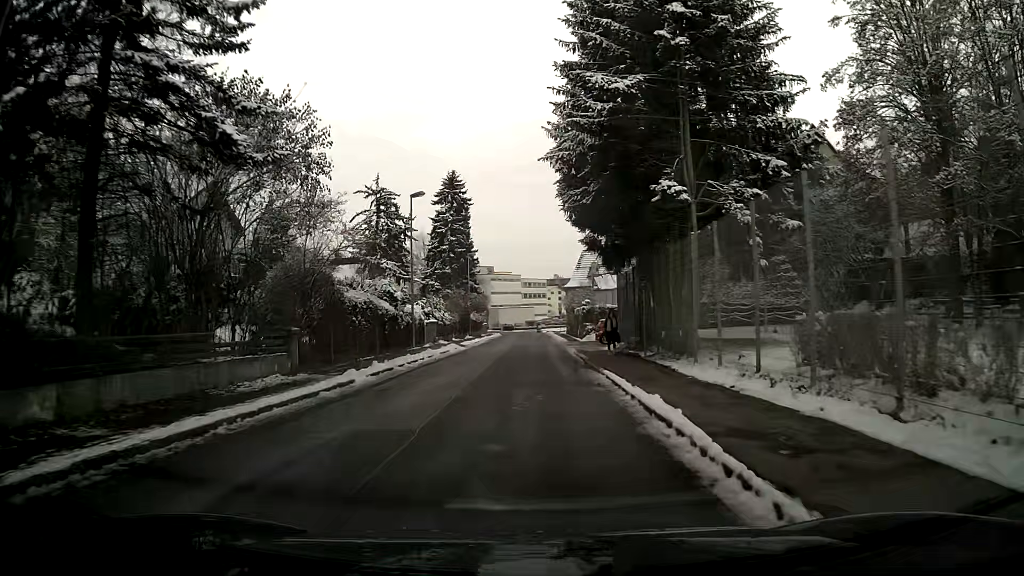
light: Day
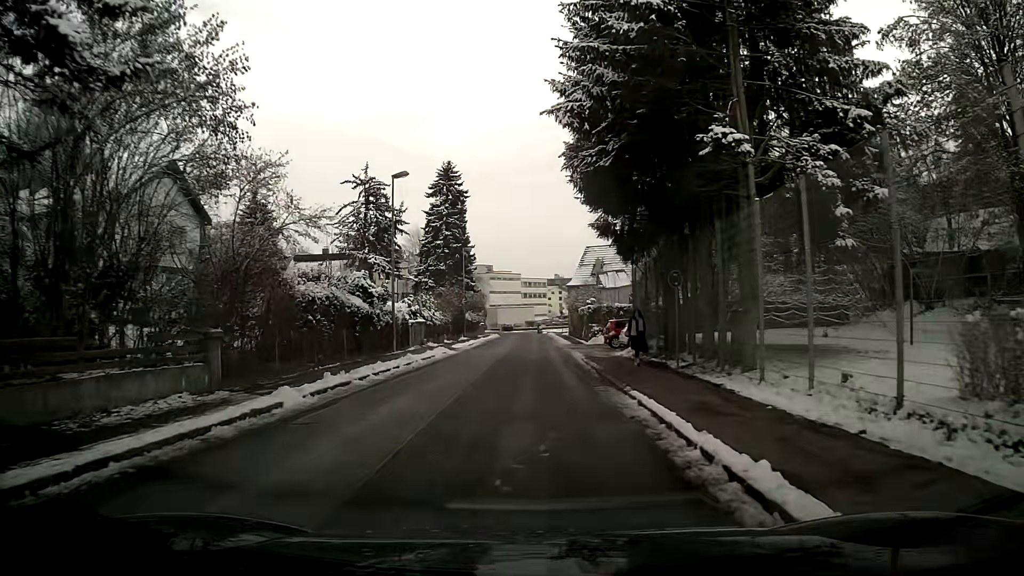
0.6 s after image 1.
(0.0, +5.0) m; 0°
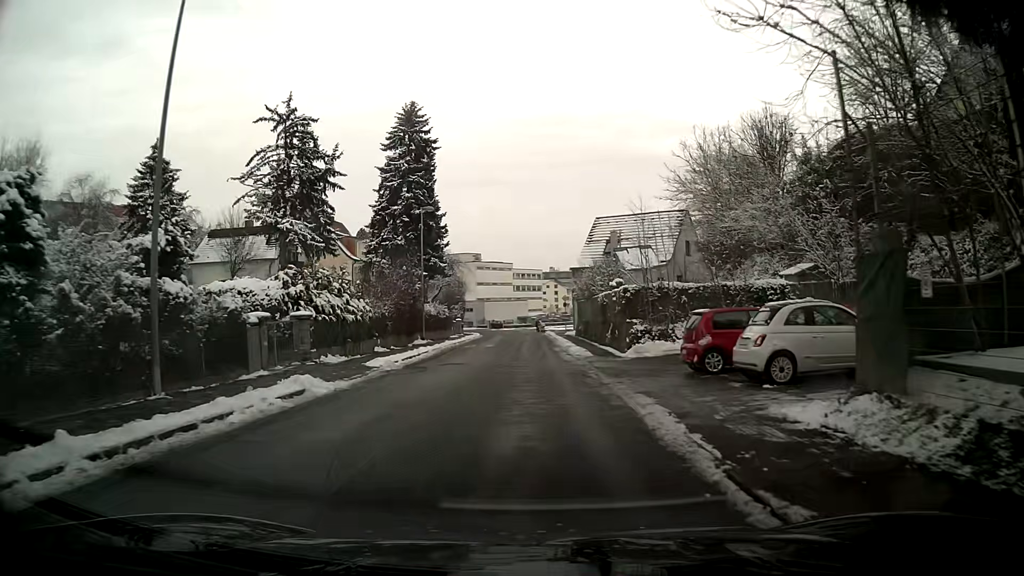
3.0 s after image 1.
(+0.1, +19.9) m; +1°
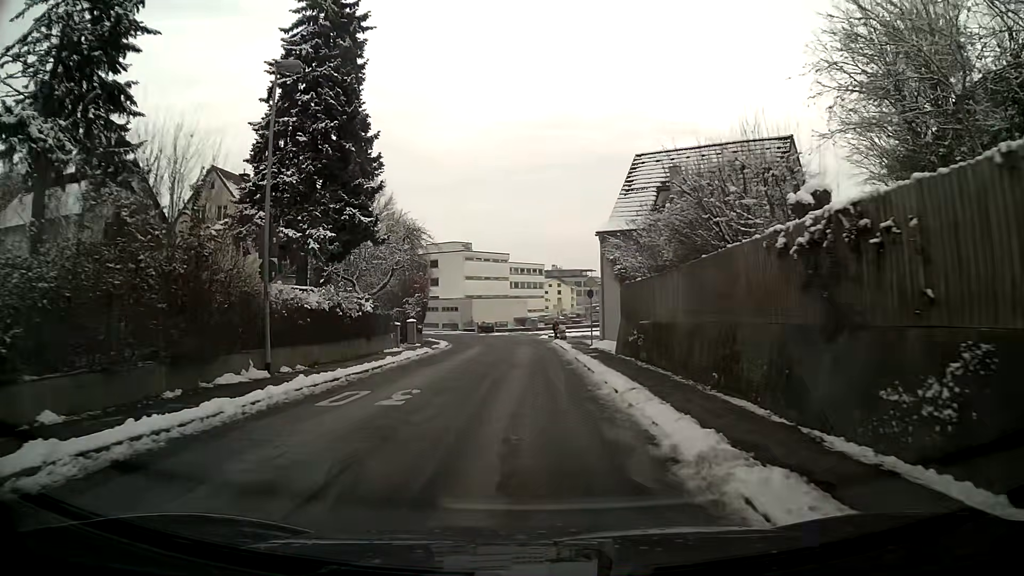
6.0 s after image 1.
(0.0, +24.3) m; 0°
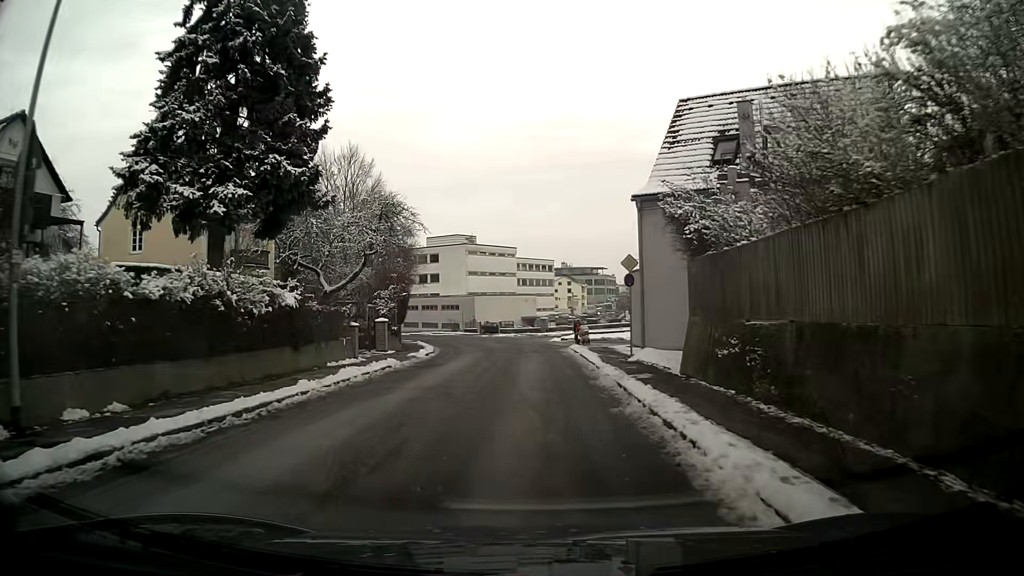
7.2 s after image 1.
(-0.1, +9.7) m; -1°
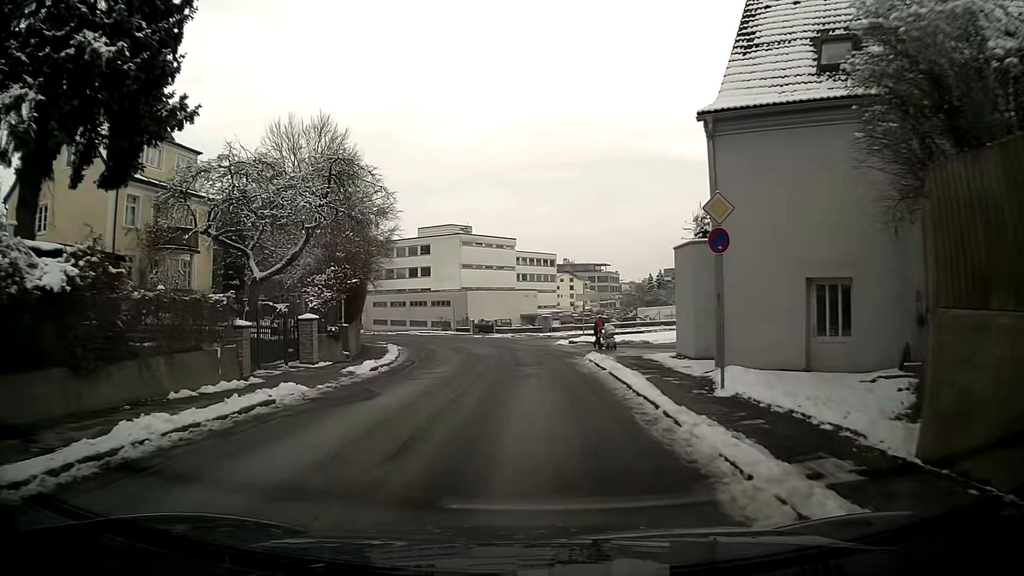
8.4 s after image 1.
(0.0, +9.8) m; 0°
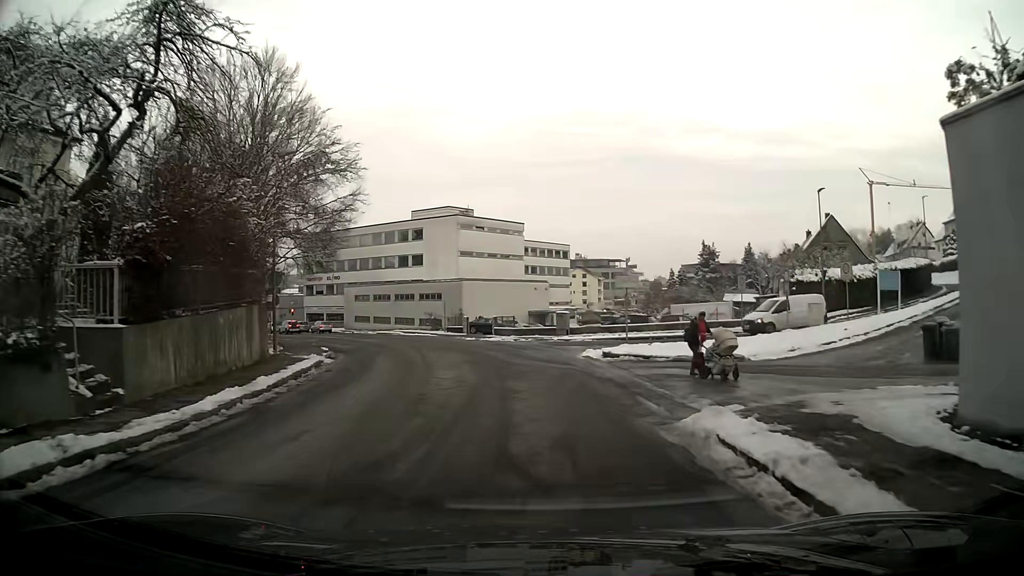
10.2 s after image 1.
(-0.1, +14.7) m; -1°
